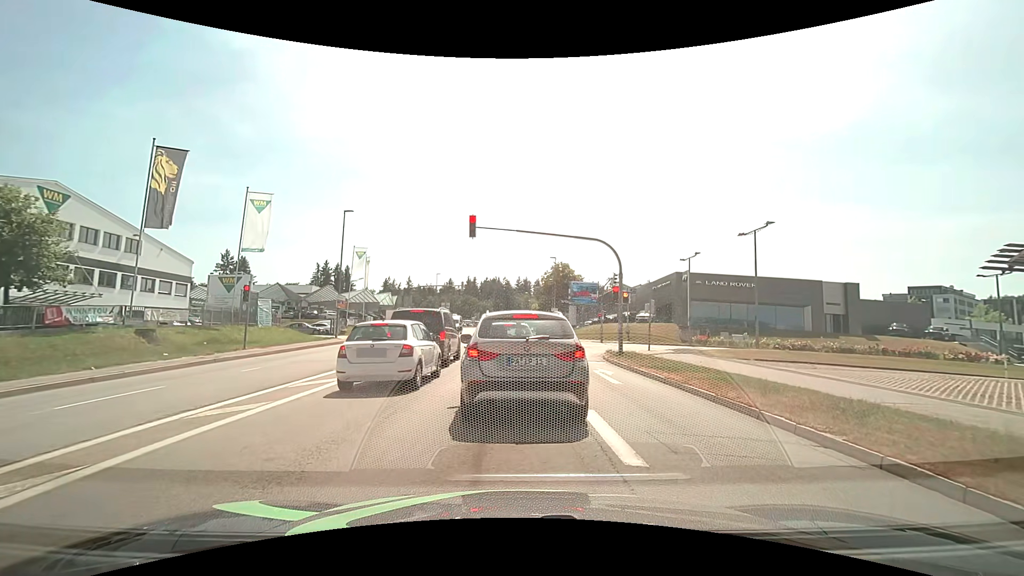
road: tertiary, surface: asphalt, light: Day
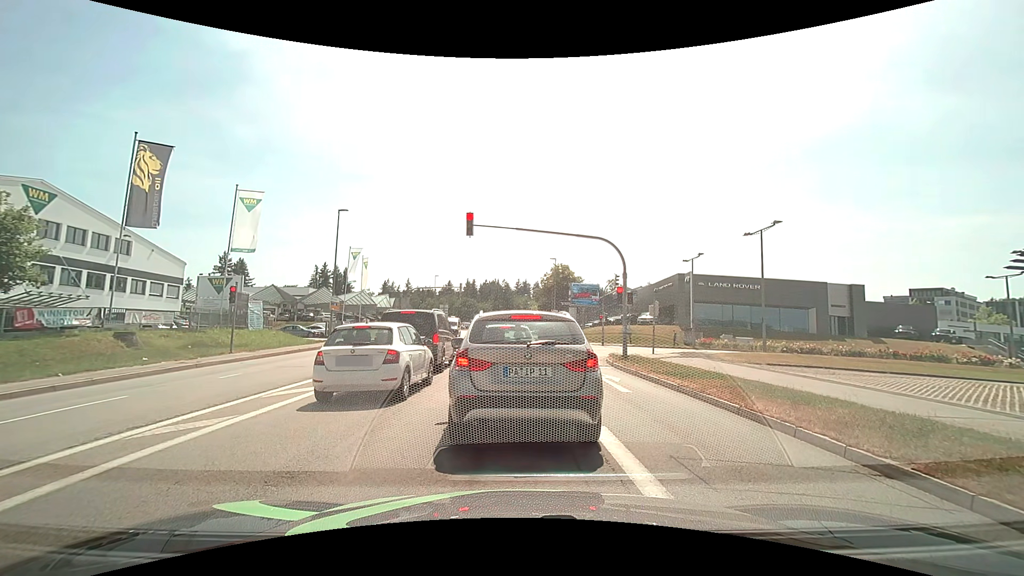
(0.0, +1.1) m; +2°
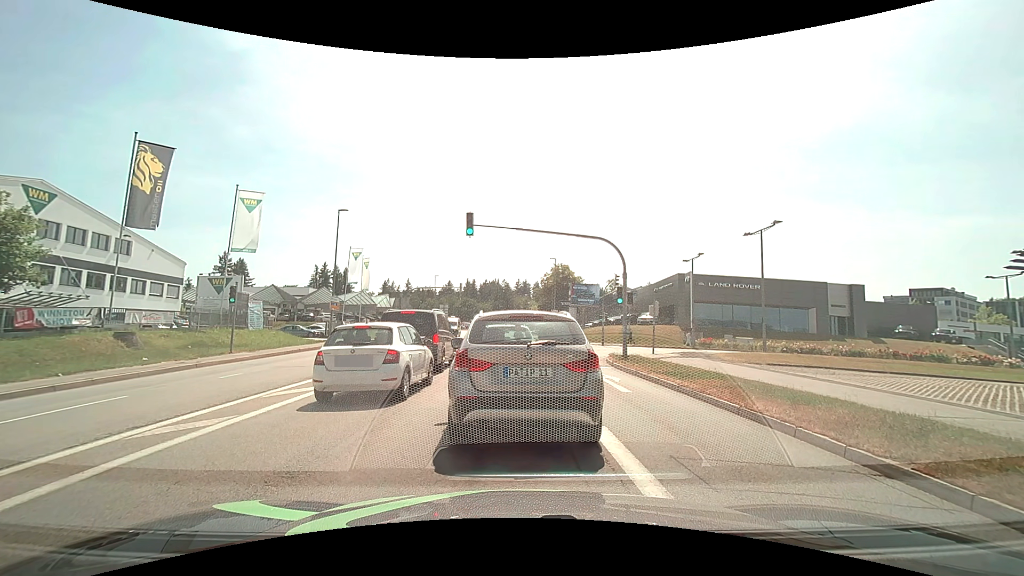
(0.0, 0.0) m; 0°
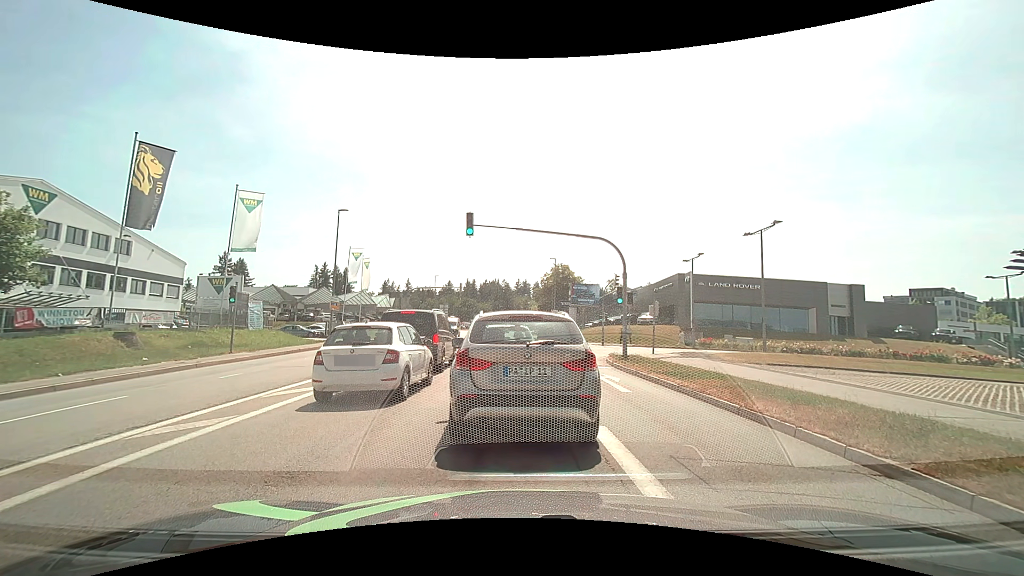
(0.0, 0.0) m; 0°
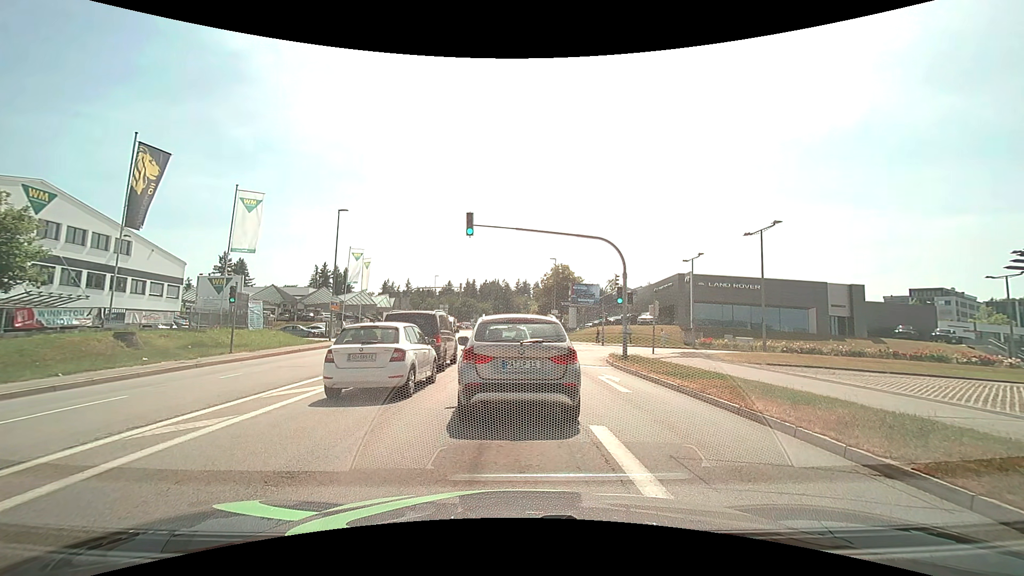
(0.0, 0.0) m; 0°
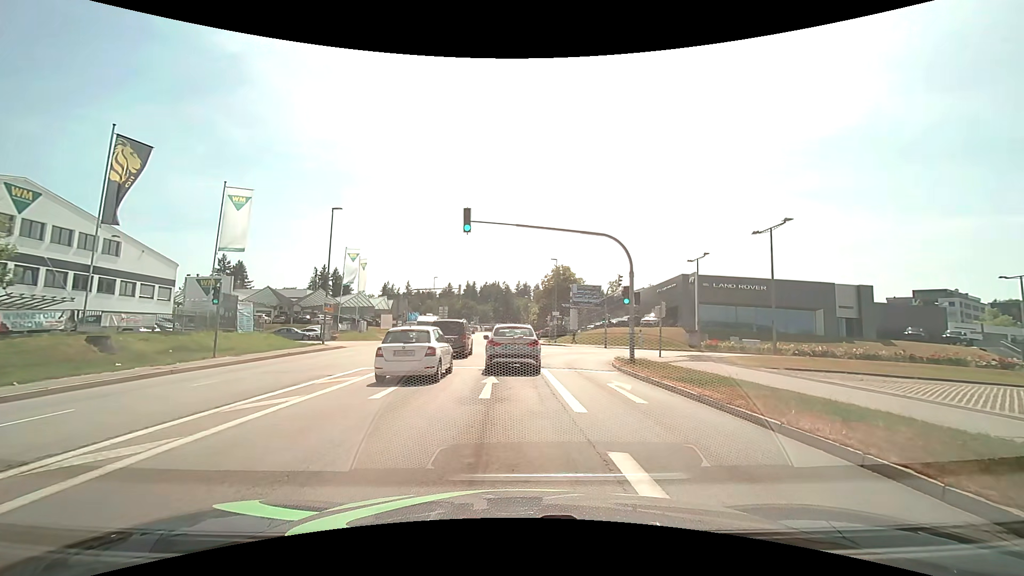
(0.0, +1.4) m; +1°
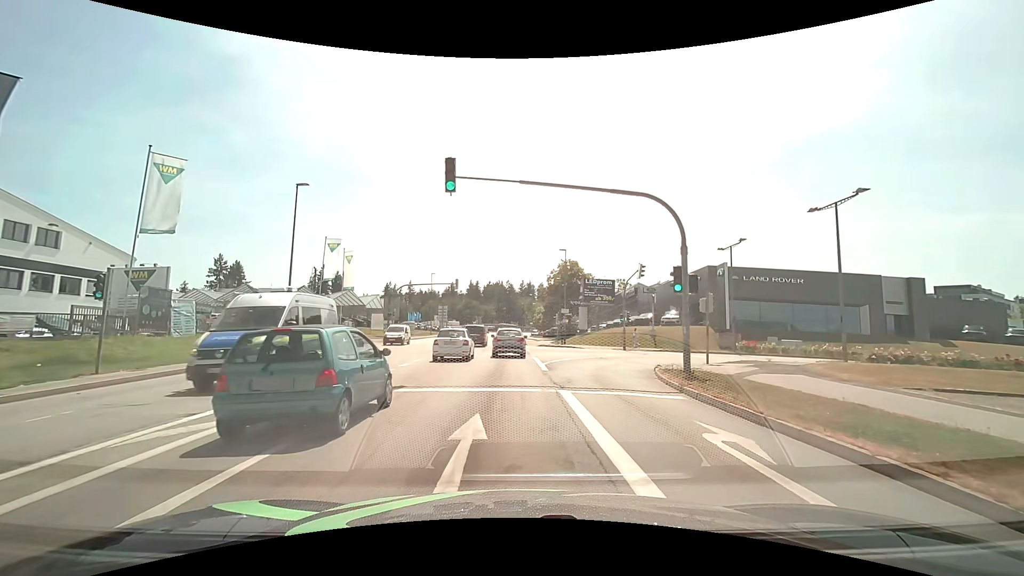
(-0.2, +7.0) m; -3°
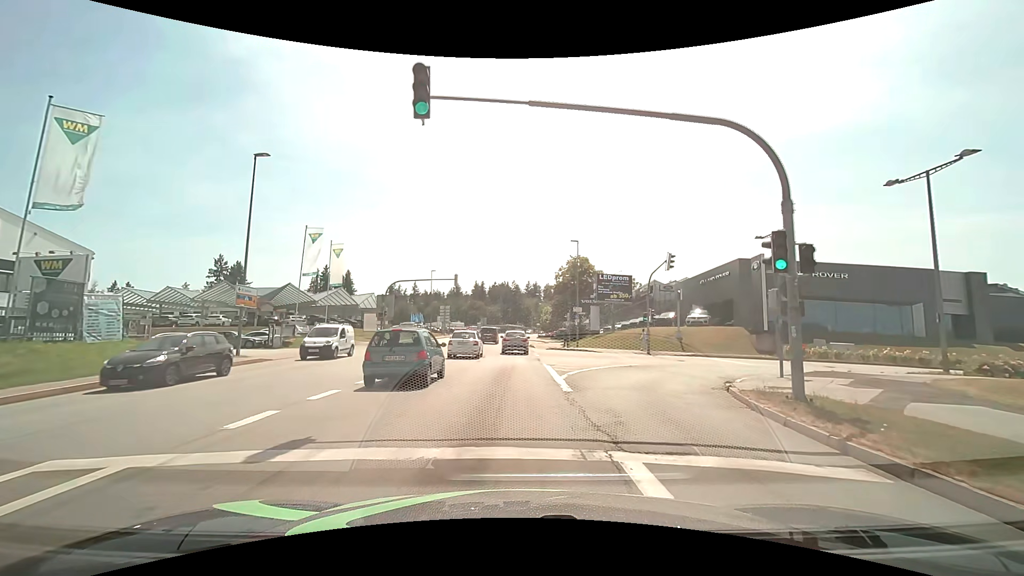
(+0.1, +6.0) m; 0°
(0, +10) (0, +20) (0, +30) (0, +40) (0, +50) (0, +60) (0, +70) (0, +80) (0, +90) (0, +100) m
